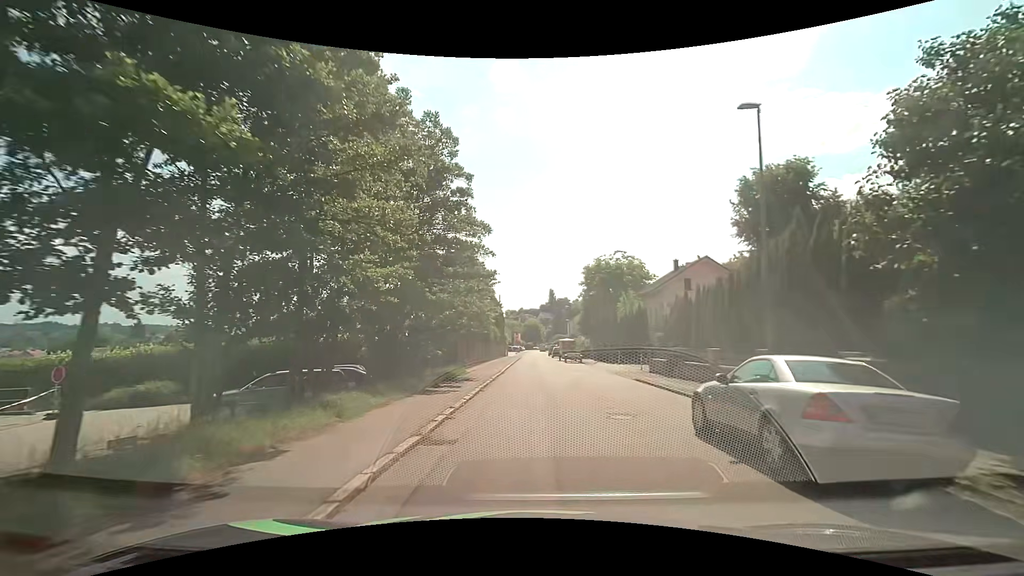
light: Day
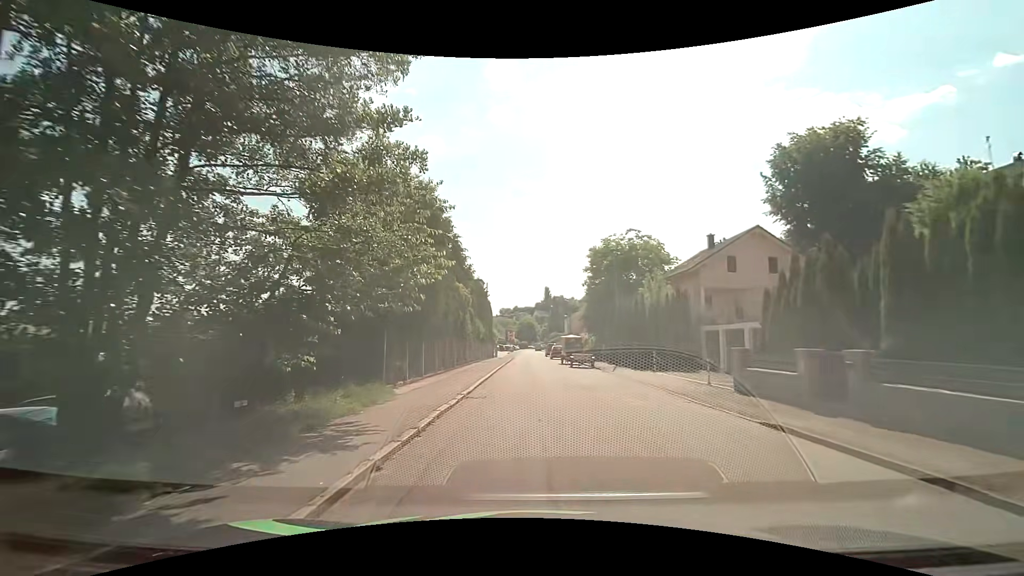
(+0.2, +12.3) m; +1°
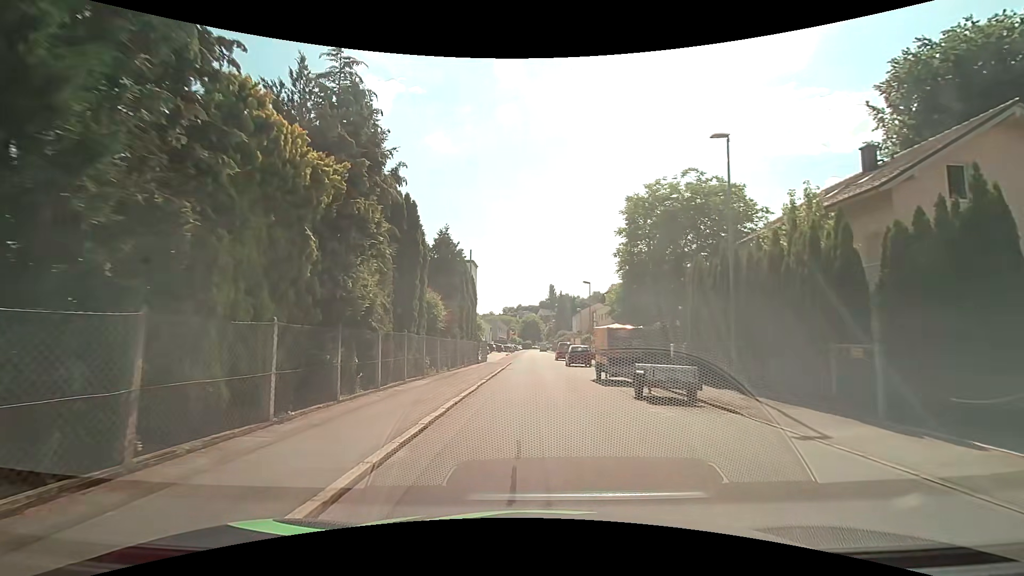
(-0.3, +19.4) m; -2°
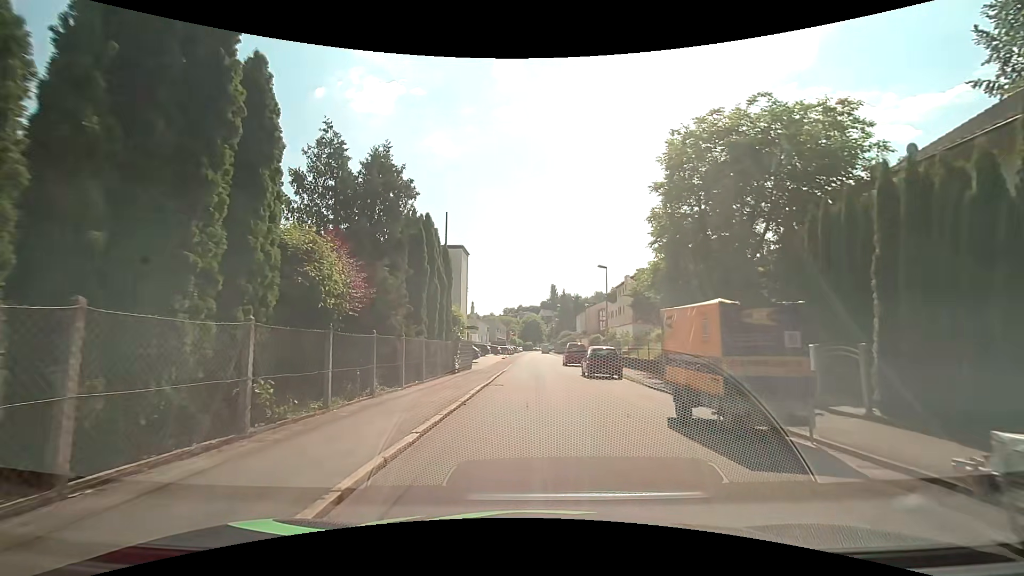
(+0.1, +11.3) m; 0°
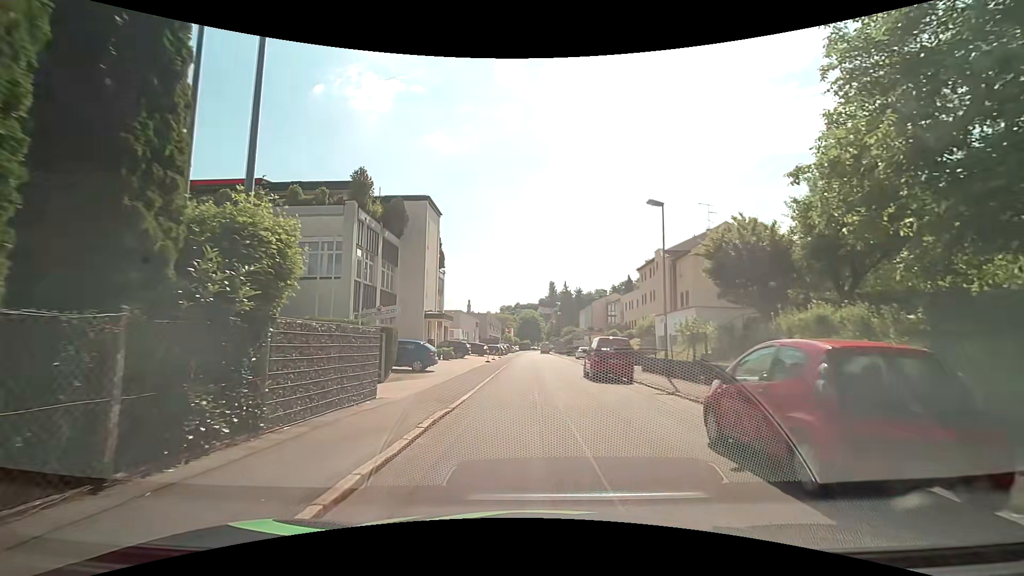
(+0.1, +18.6) m; +1°
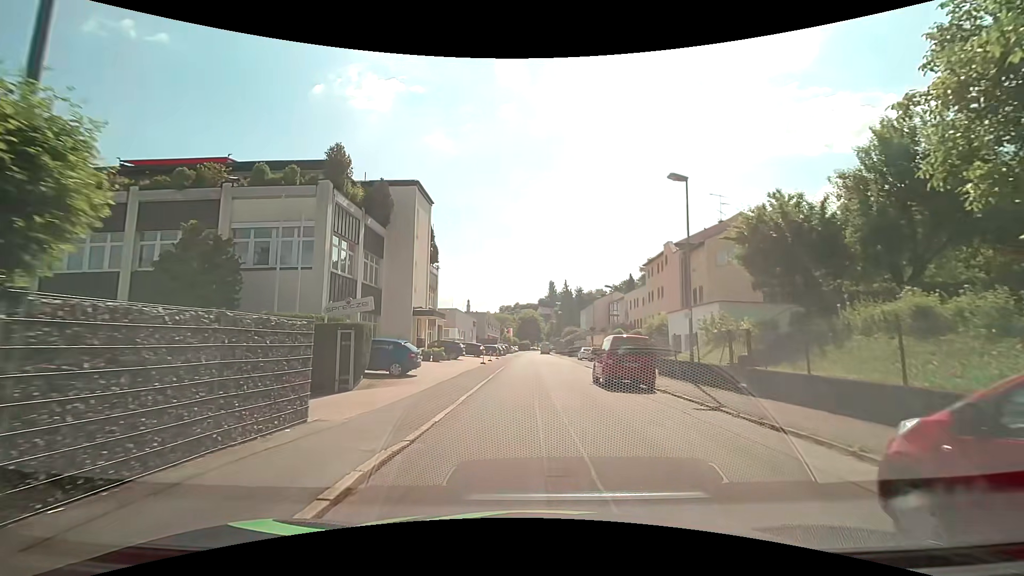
(0.0, +3.7) m; 0°
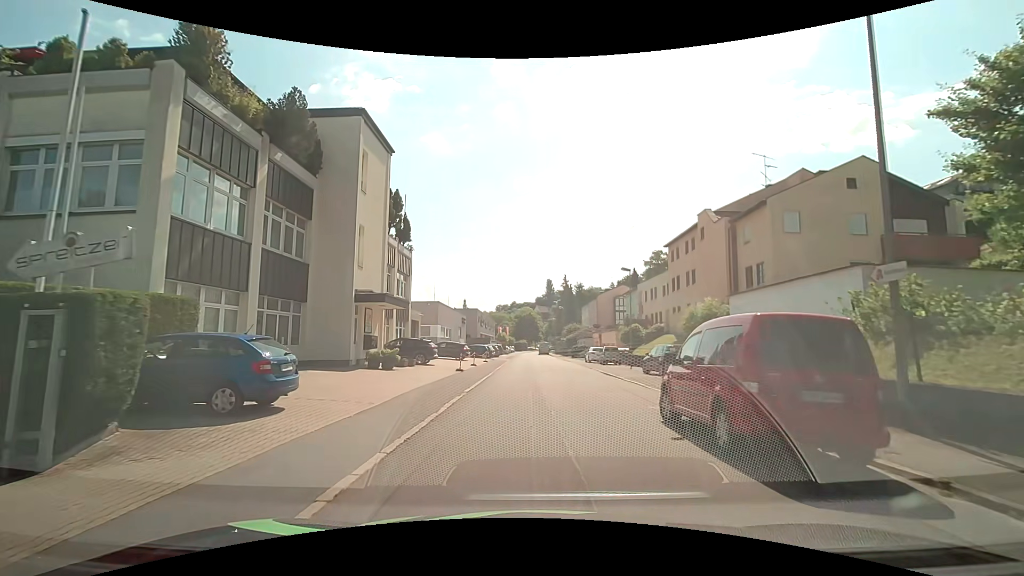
(-0.1, +11.0) m; 0°
